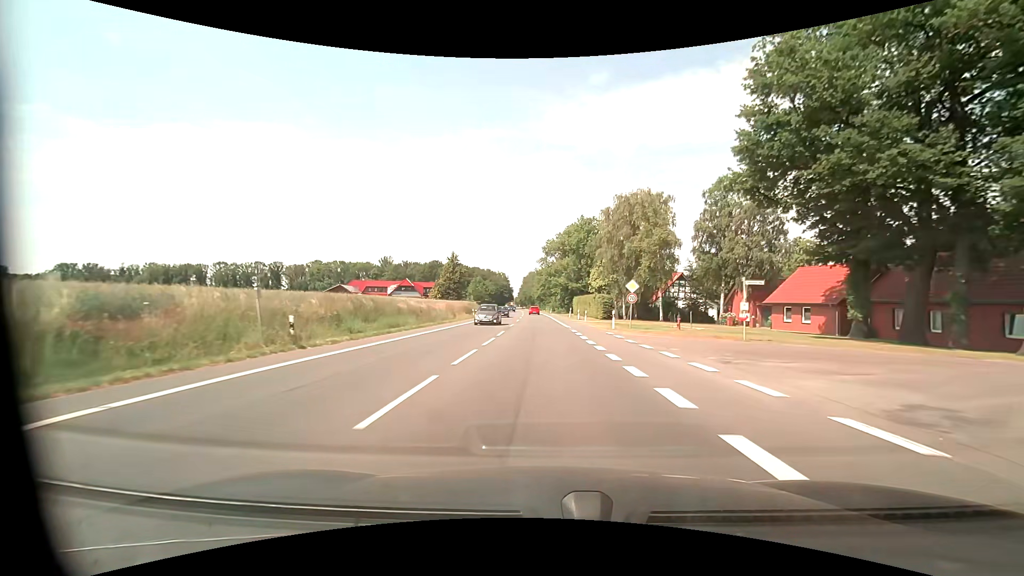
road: primary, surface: asphalt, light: Day
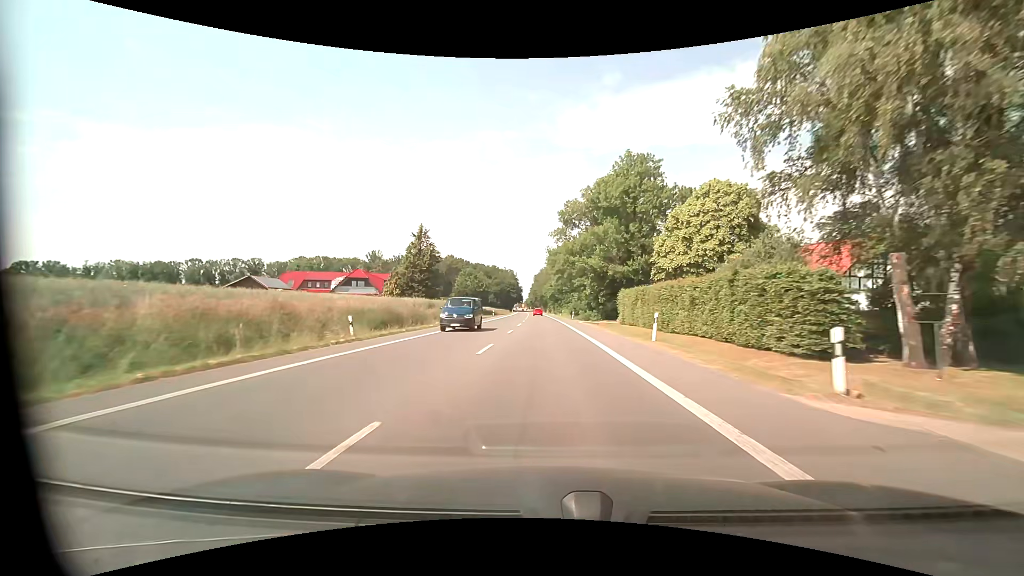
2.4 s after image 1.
(-0.6, +46.1) m; -1°
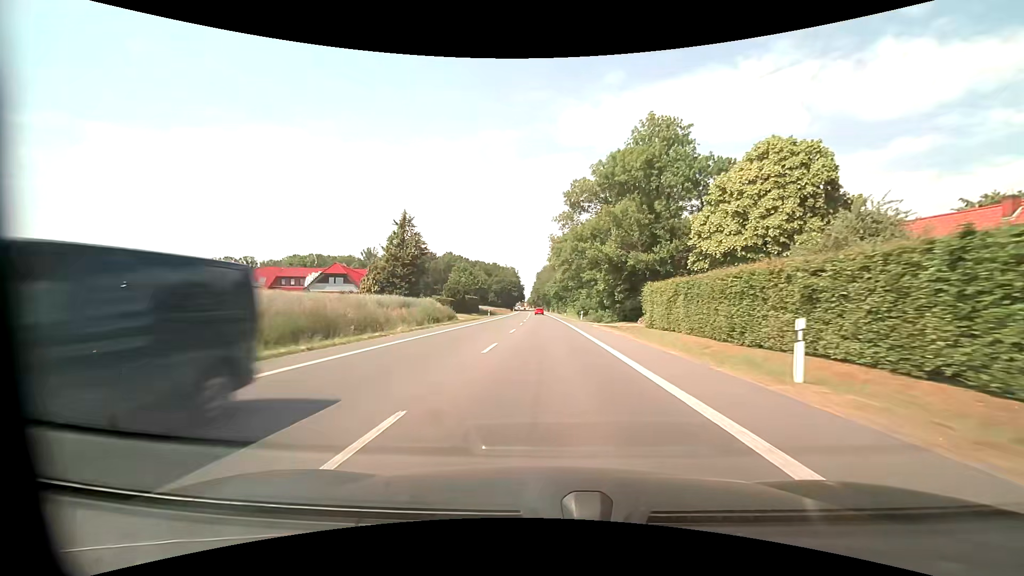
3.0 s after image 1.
(-0.1, +11.7) m; -1°
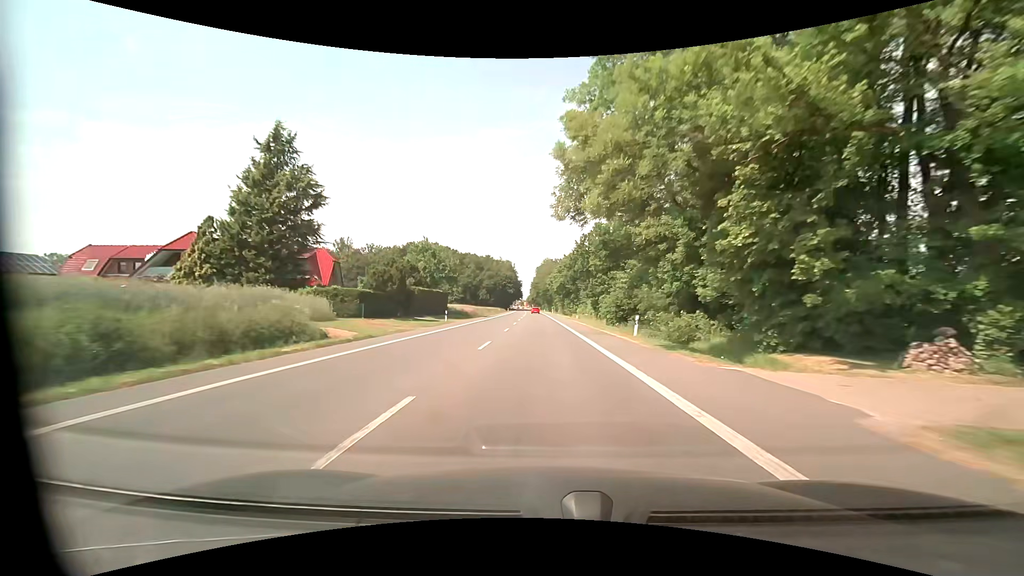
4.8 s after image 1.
(+0.1, +35.4) m; 0°
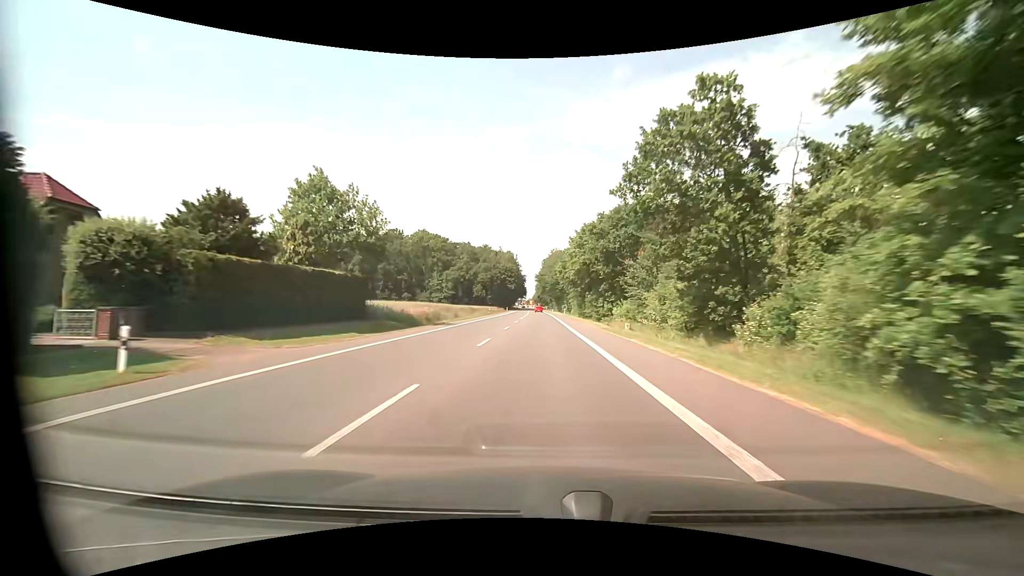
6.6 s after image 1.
(-0.3, +35.5) m; -1°
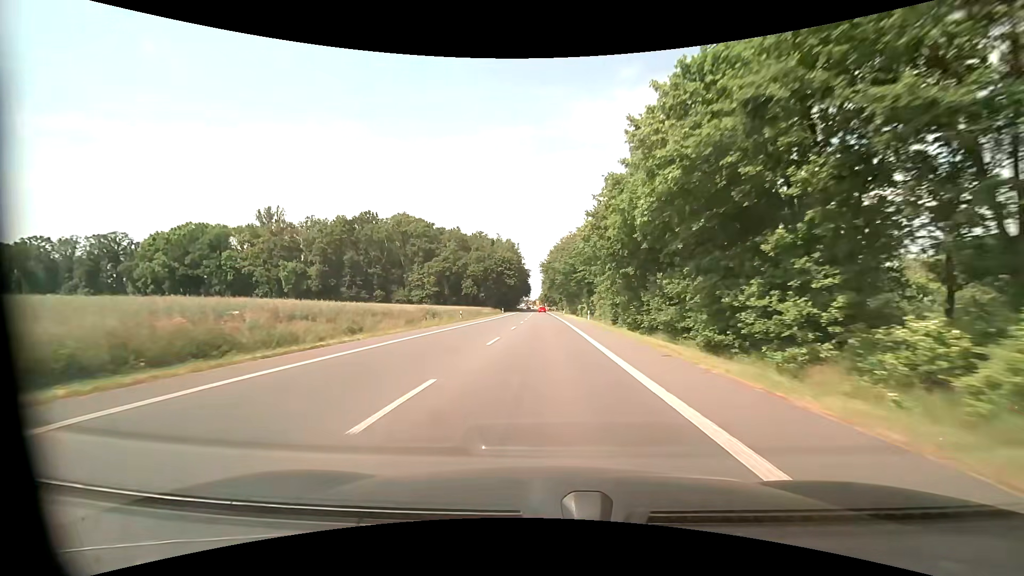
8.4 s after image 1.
(-0.3, +35.6) m; -1°
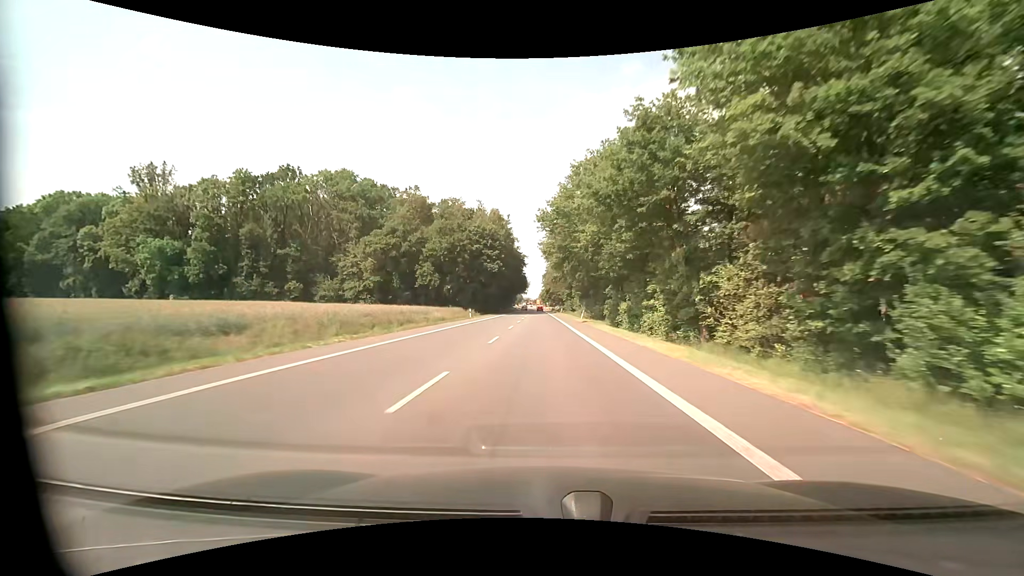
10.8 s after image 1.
(-0.1, +47.6) m; 0°
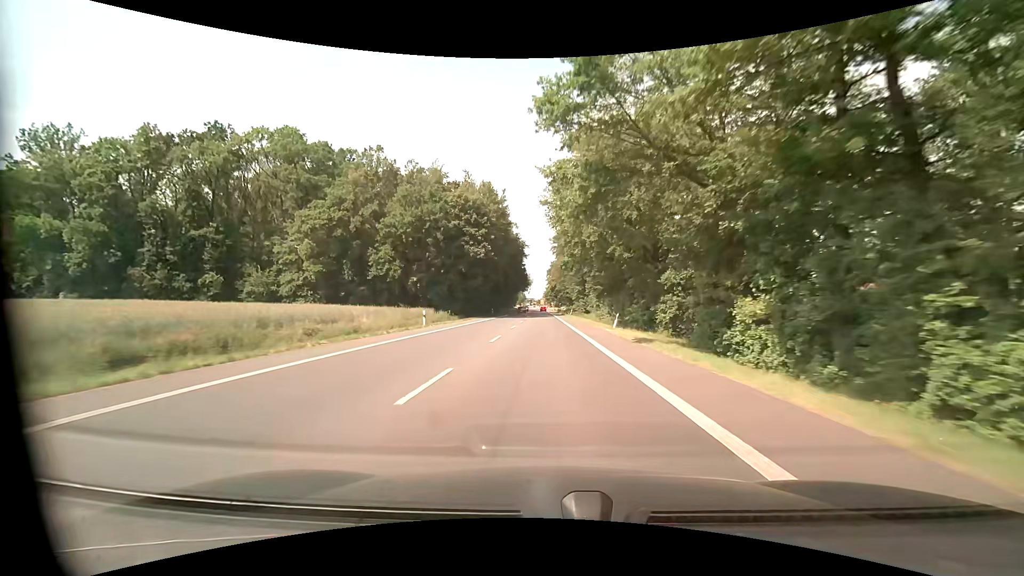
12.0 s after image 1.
(0.0, +23.8) m; 0°
(0, +10) (0, +20) (0, +30) (0, +40) (0, +50) (0, +60) (0, +70) (-1, +80) (-1, +90) (-1, +100) m
